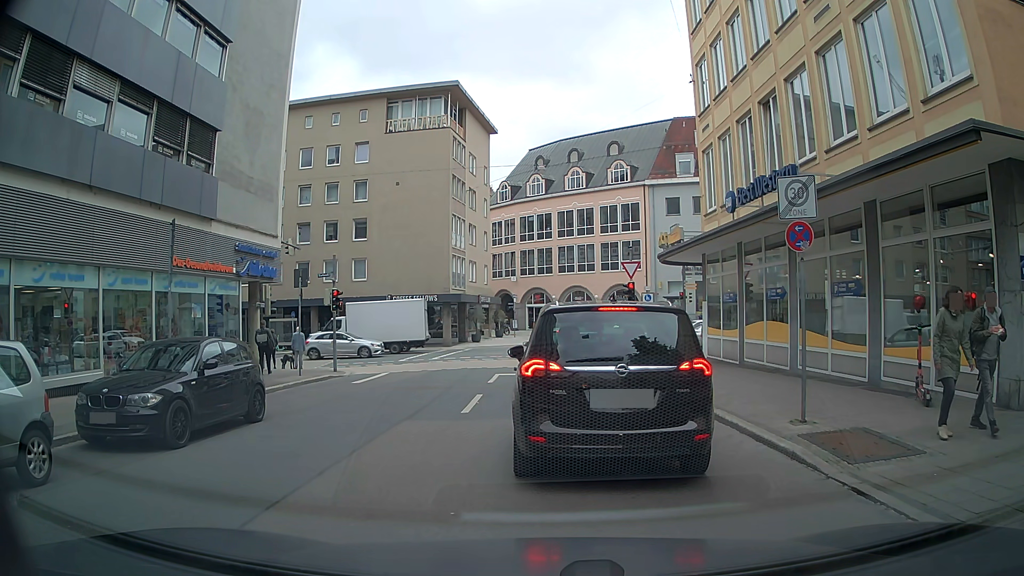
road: residential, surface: asphalt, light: Day
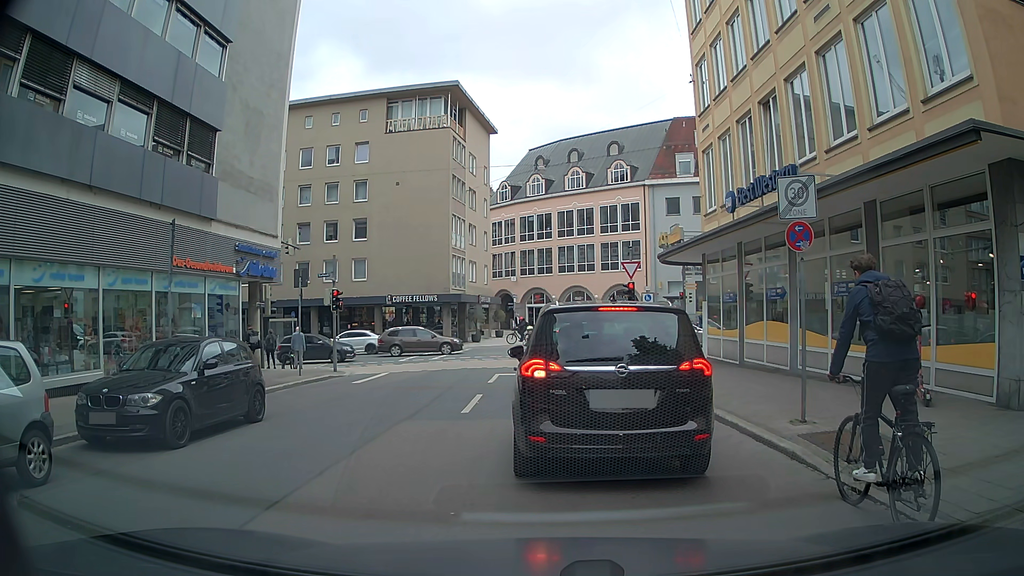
(0.0, 0.0) m; 0°
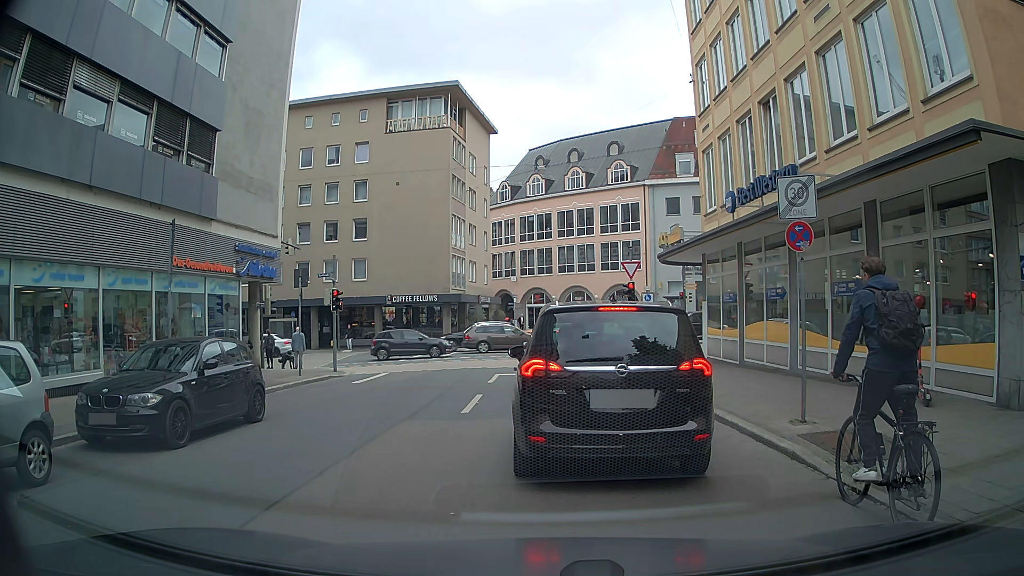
(0.0, 0.0) m; 0°
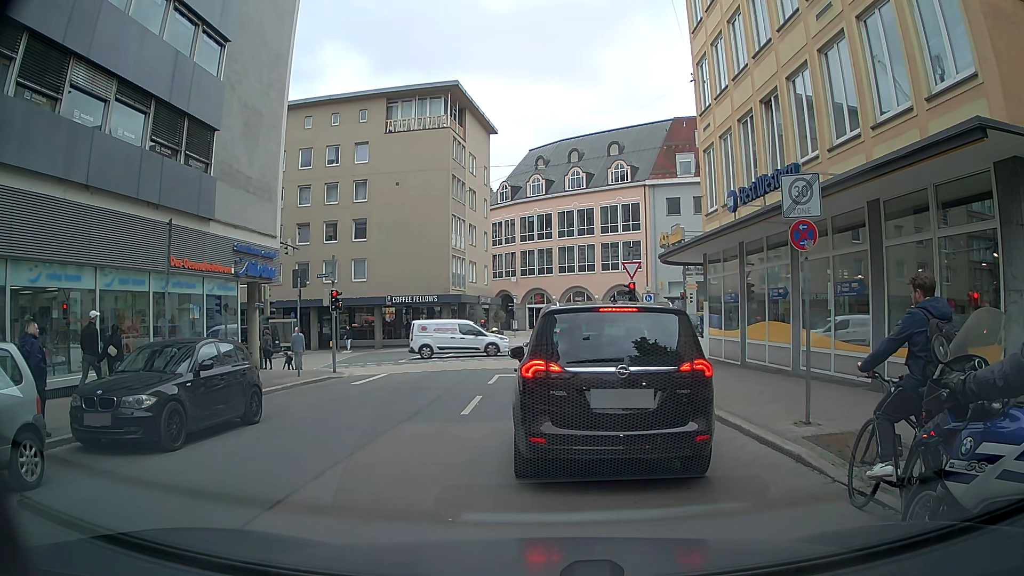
(0.0, +0.2) m; 0°
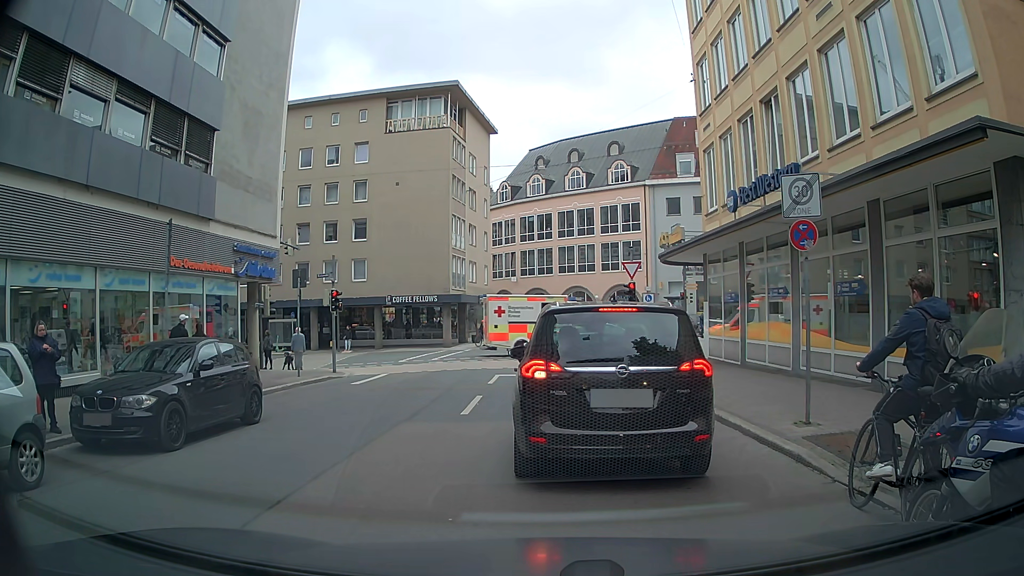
(0.0, 0.0) m; 0°
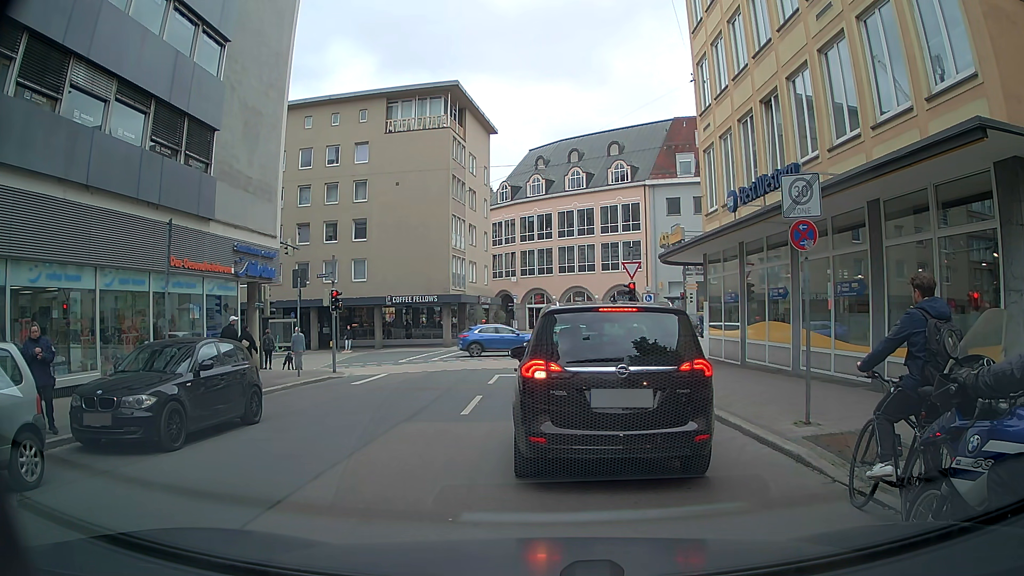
(0.0, 0.0) m; 0°
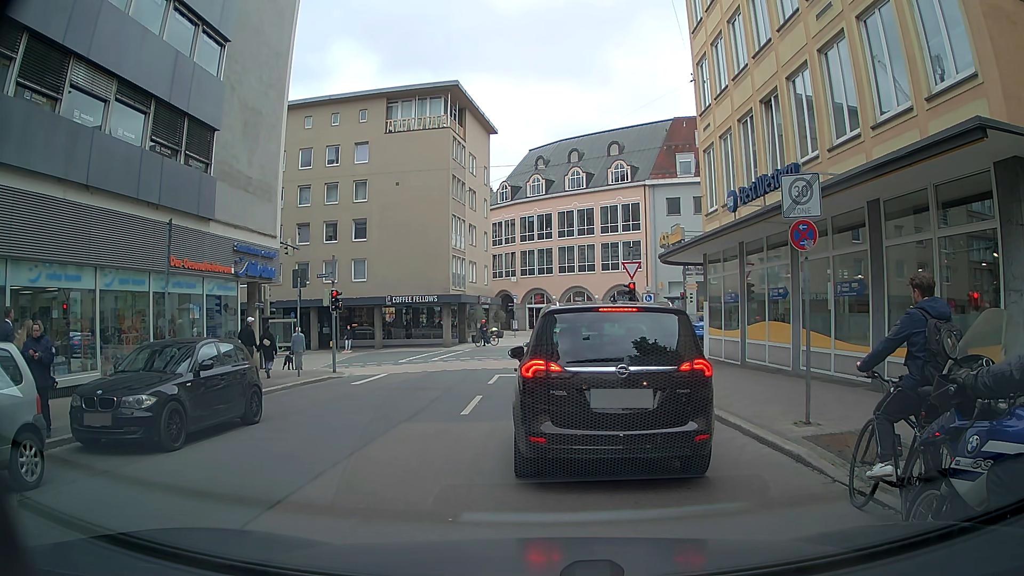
(0.0, 0.0) m; 0°
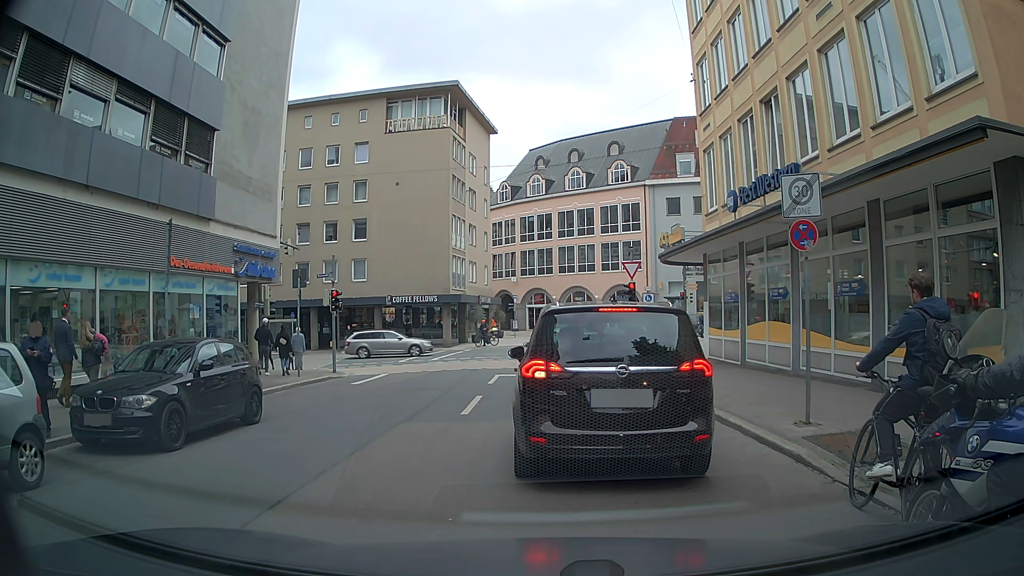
(0.0, 0.0) m; 0°
